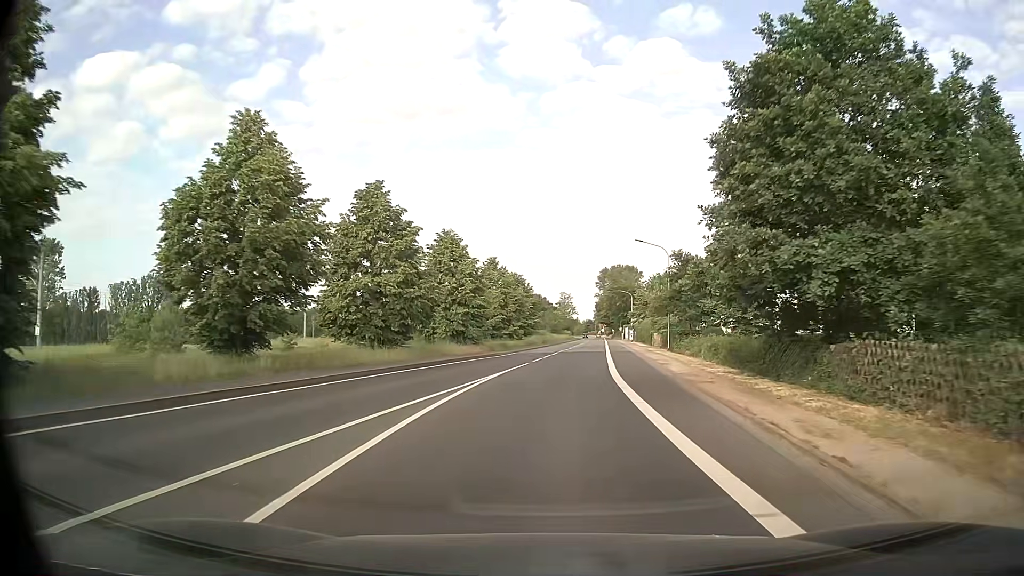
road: secondary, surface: asphalt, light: Day
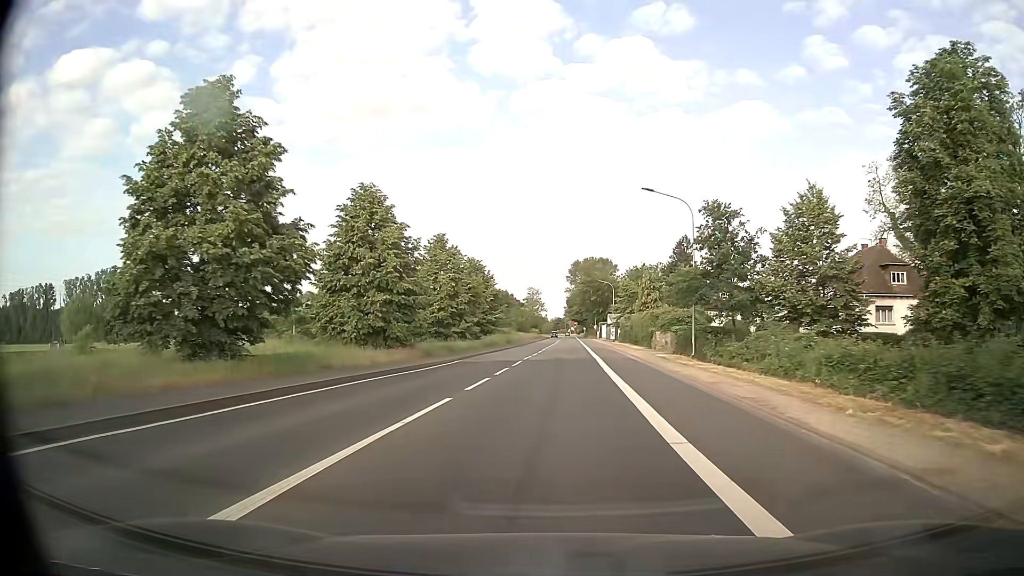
(+0.4, +16.9) m; +2°
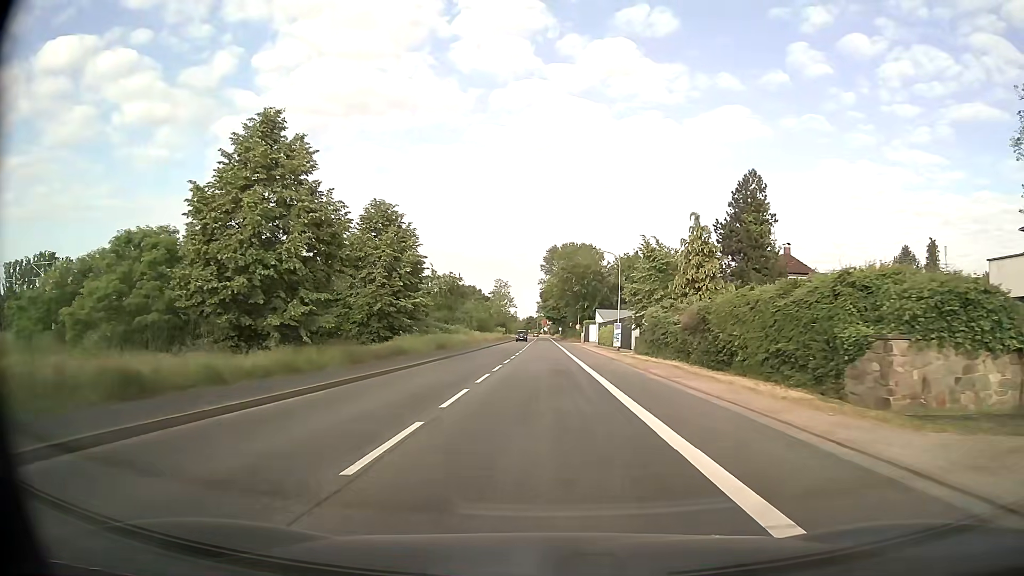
(+1.0, +33.7) m; +3°
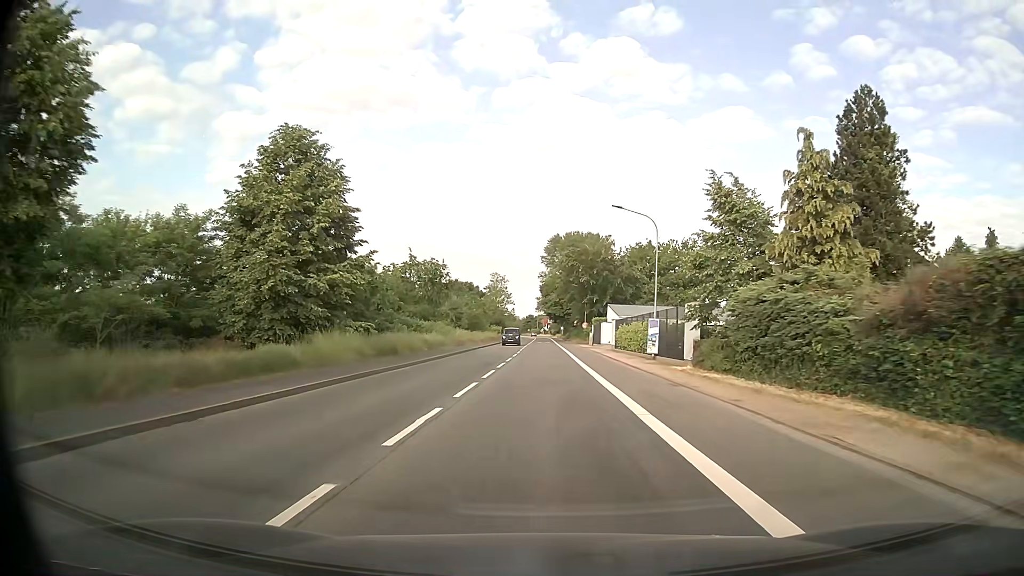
(0.0, +16.8) m; 0°
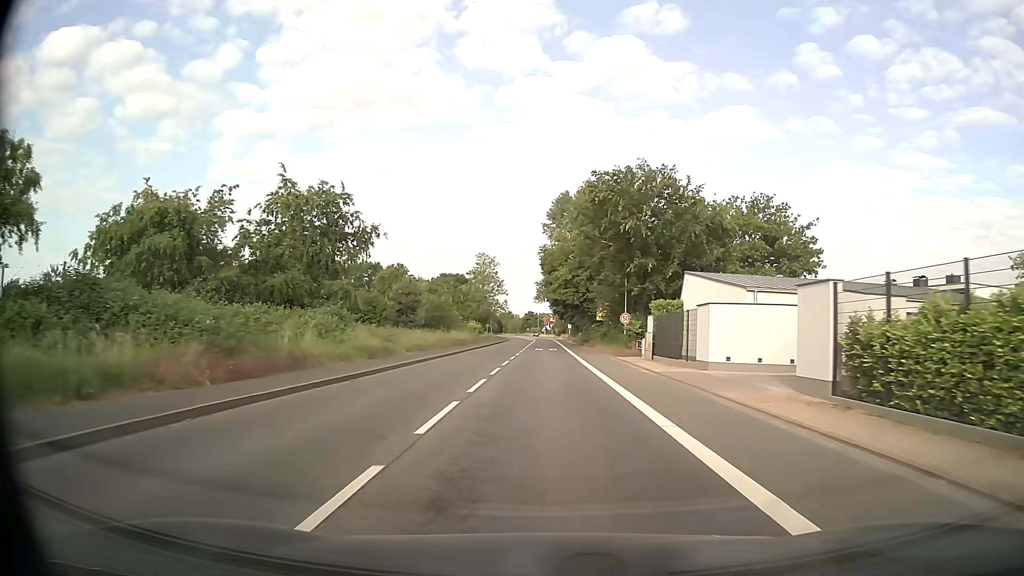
(-0.3, +41.7) m; 0°
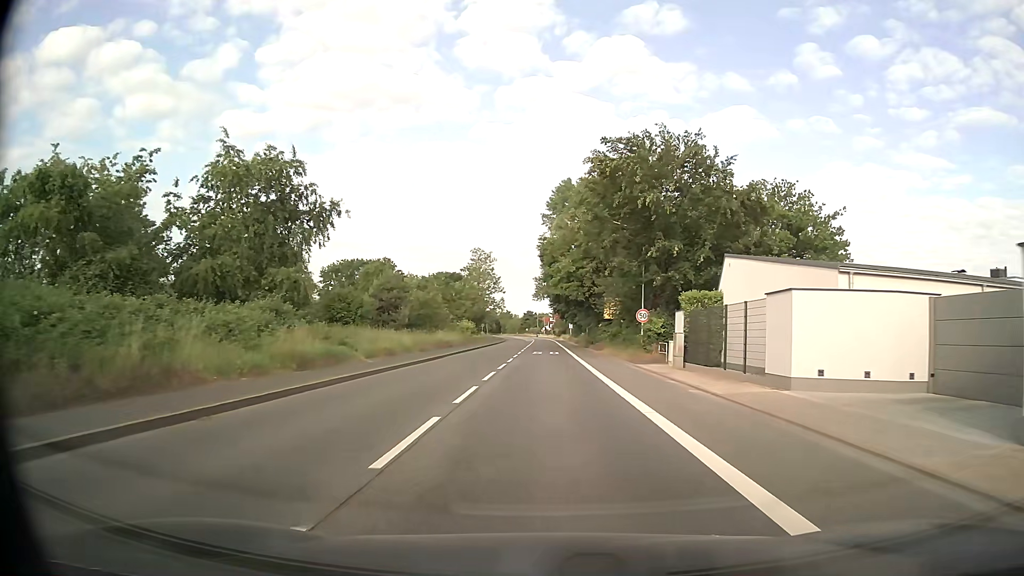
(0.0, +8.3) m; 0°
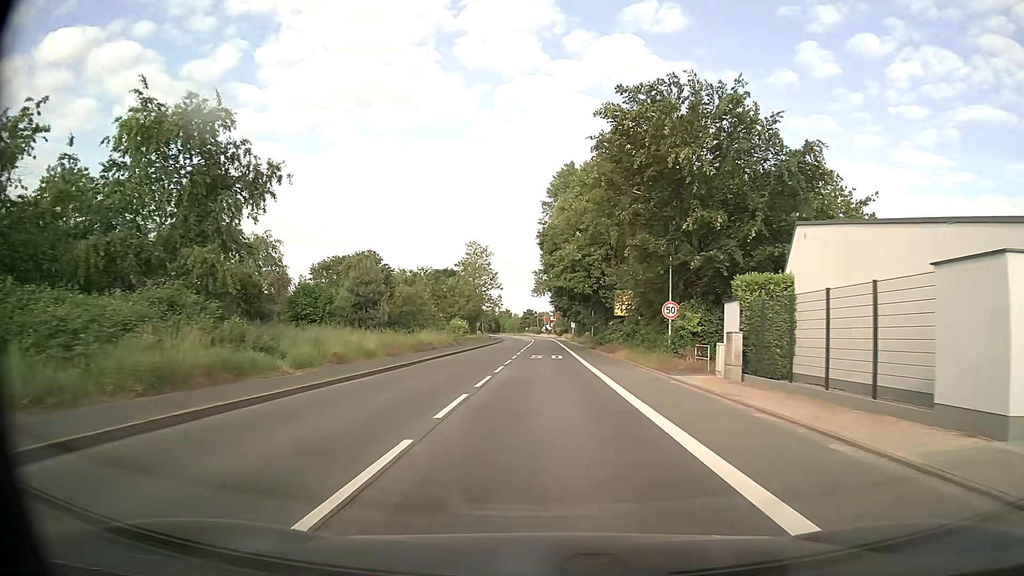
(0.0, +8.3) m; 0°
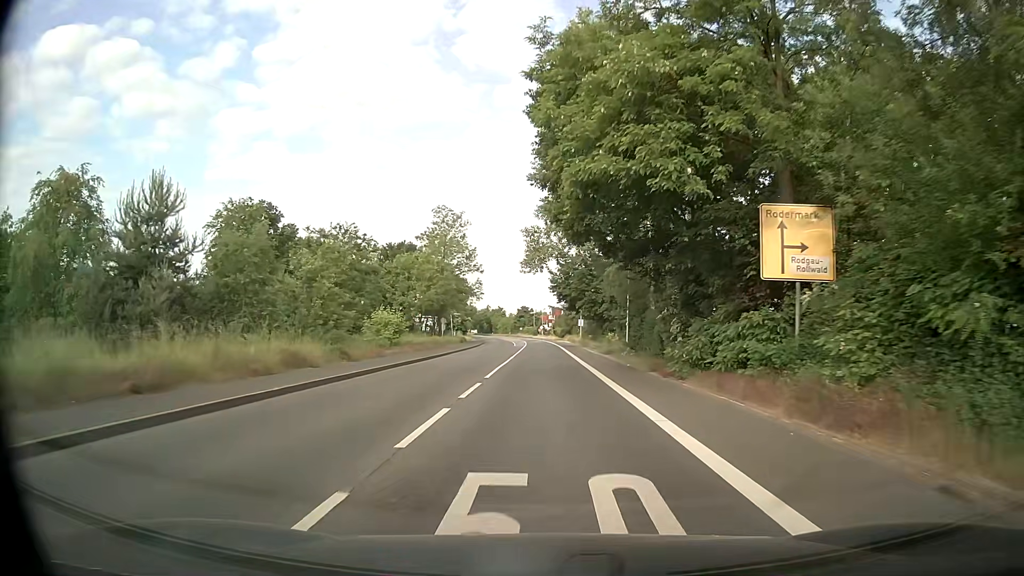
(0.0, +33.1) m; 0°
(0, +10) (0, +20) (0, +30) (0, +40) (0, +50) (0, +60) (0, +70) (0, +80) (-1, +90) (-1, +100) m
